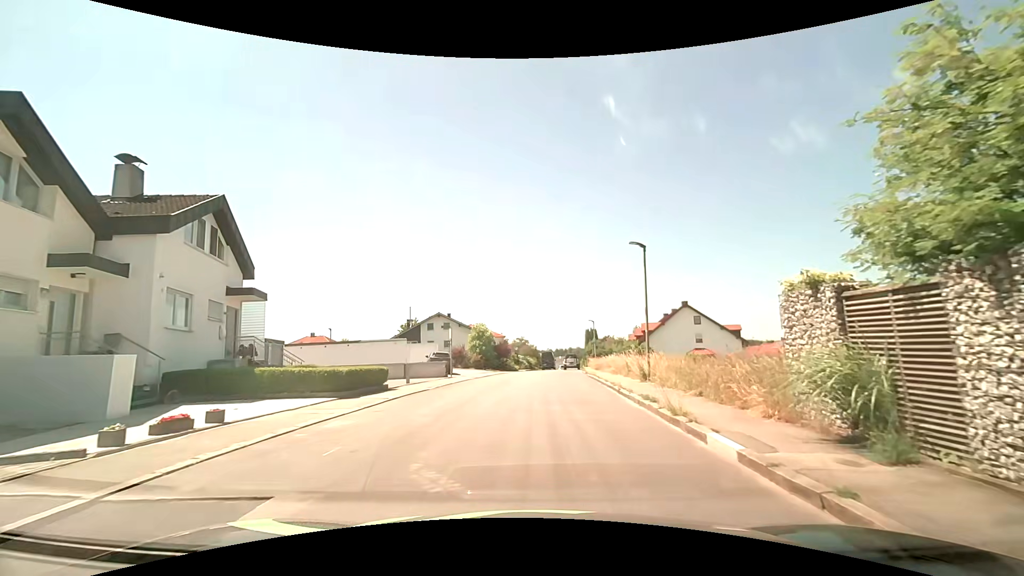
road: residential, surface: asphalt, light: Day
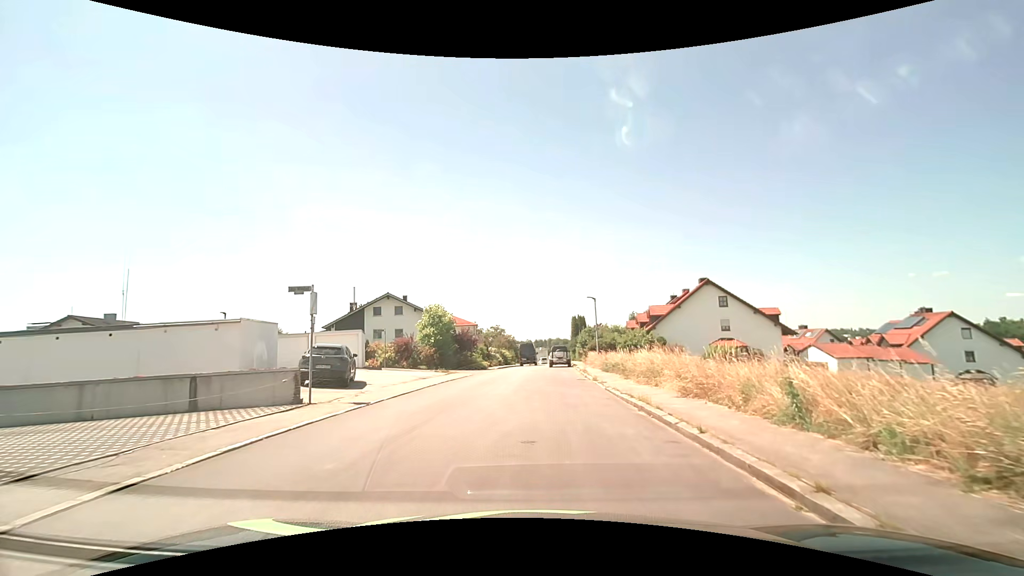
(+0.5, +16.6) m; +3°
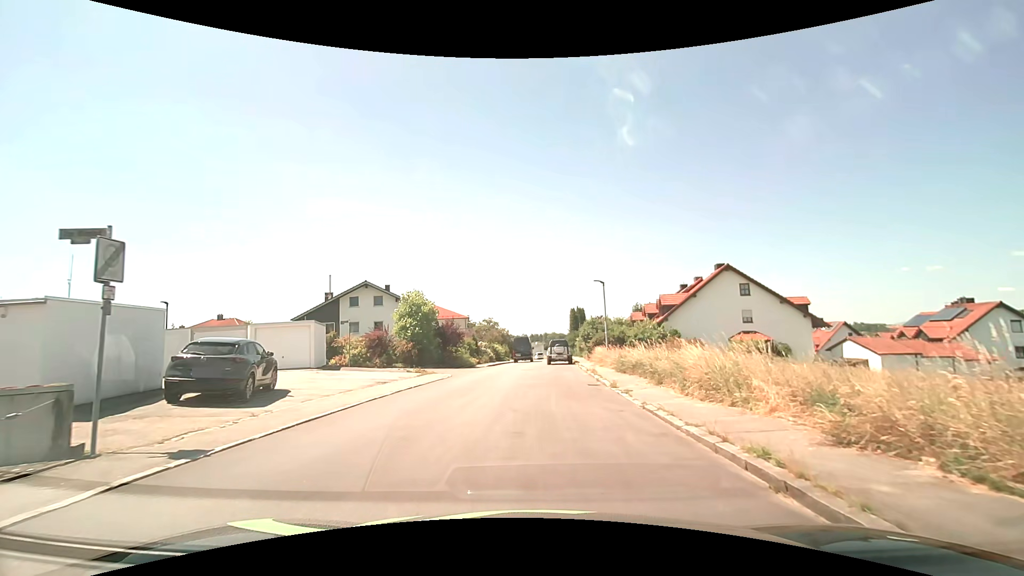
(0.0, +6.3) m; +1°
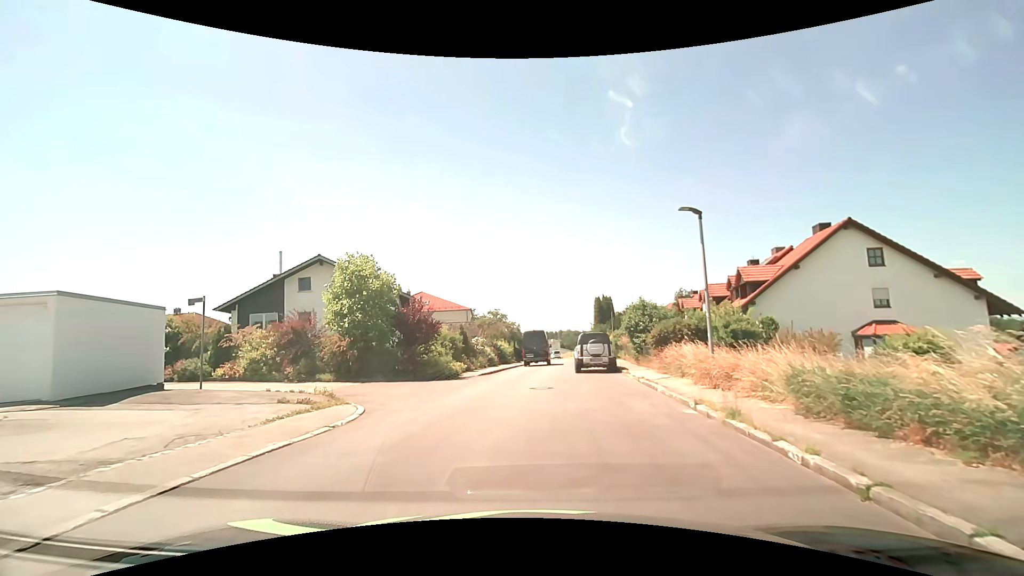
(-0.2, +14.8) m; -2°
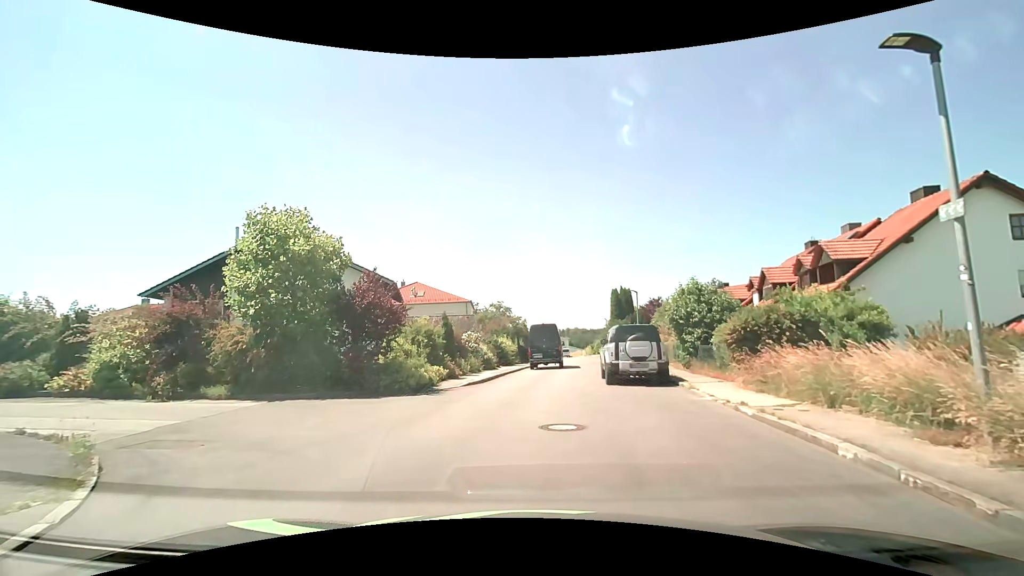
(-0.1, +7.9) m; -1°
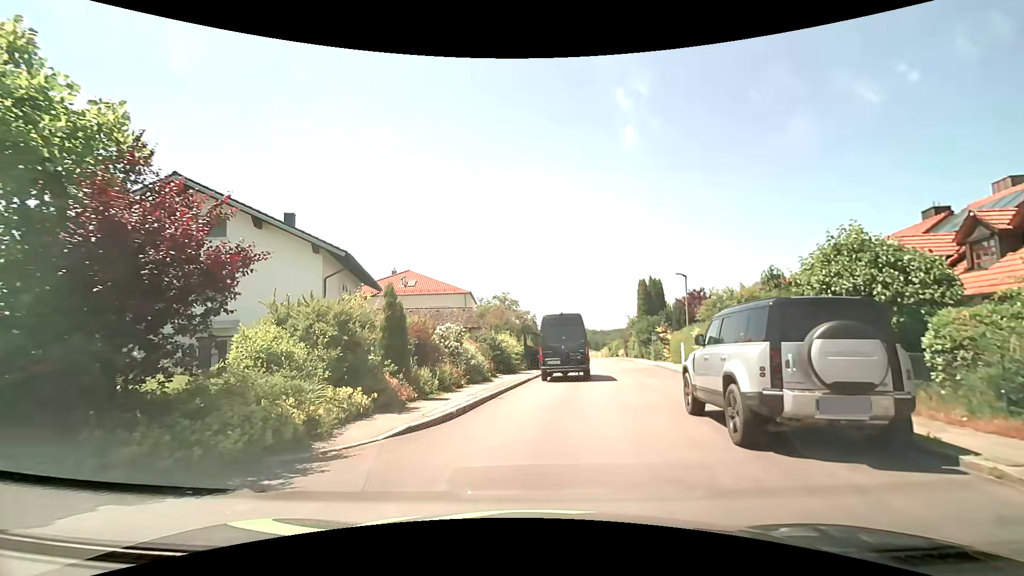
(-0.1, +9.7) m; 0°
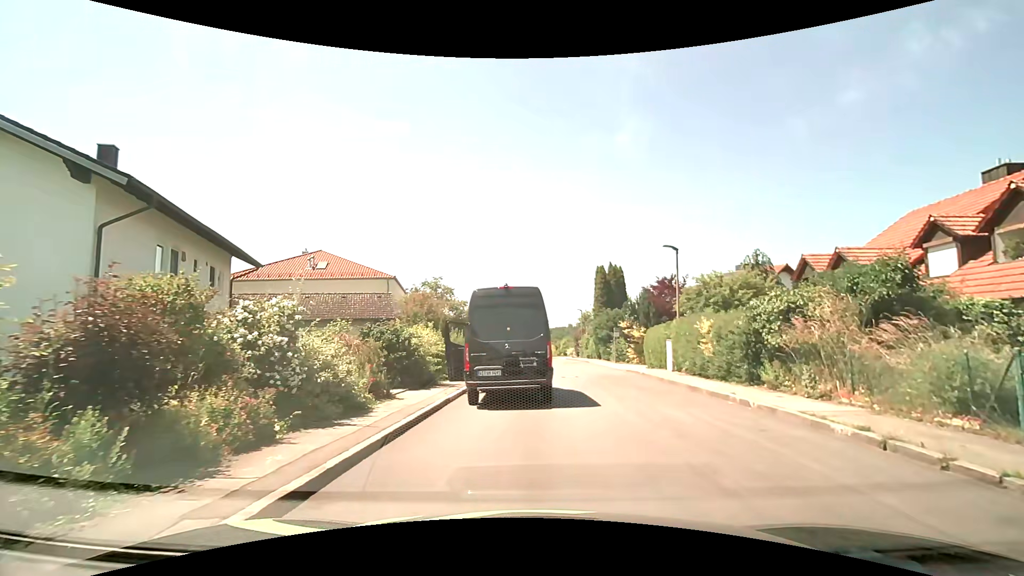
(+0.1, +8.6) m; +6°
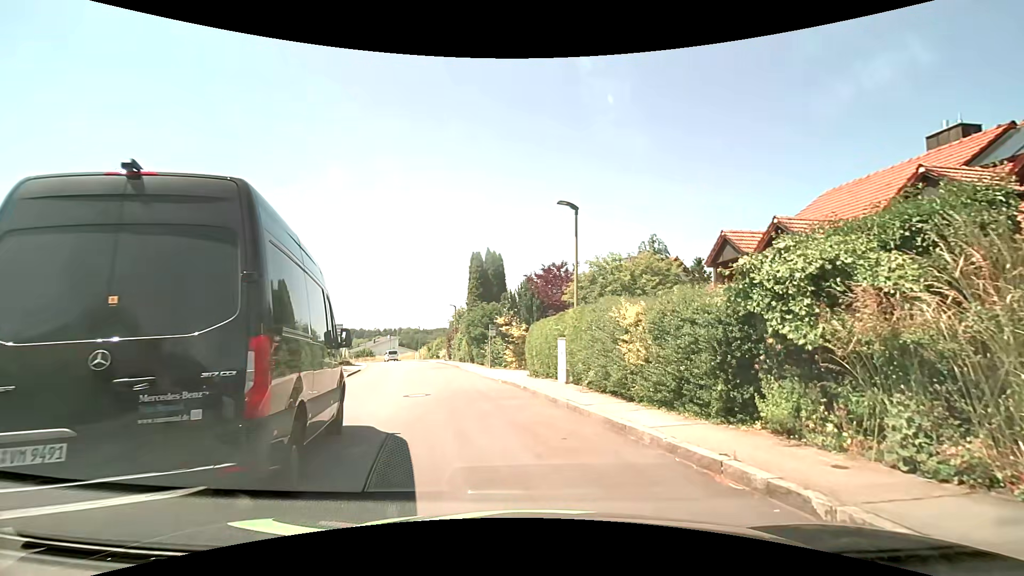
(+0.9, +7.2) m; +13°
(-1, +10) (-3, +20) (-5, +29) (-8, +39) (-10, +49) (-13, +58) (-17, +68) (-22, +77) (-25, +86) (-29, +95) m
